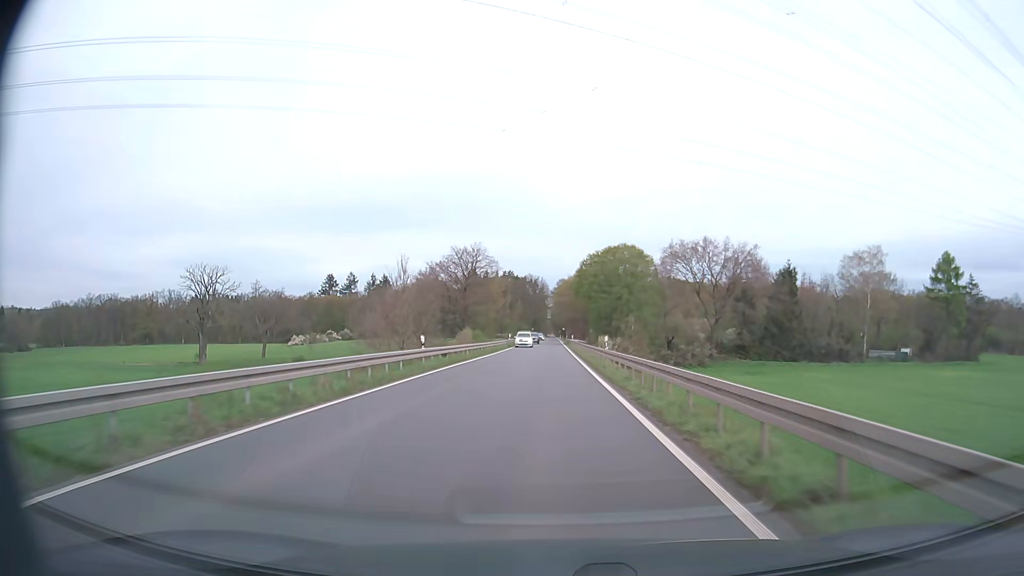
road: secondary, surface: asphalt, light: Day
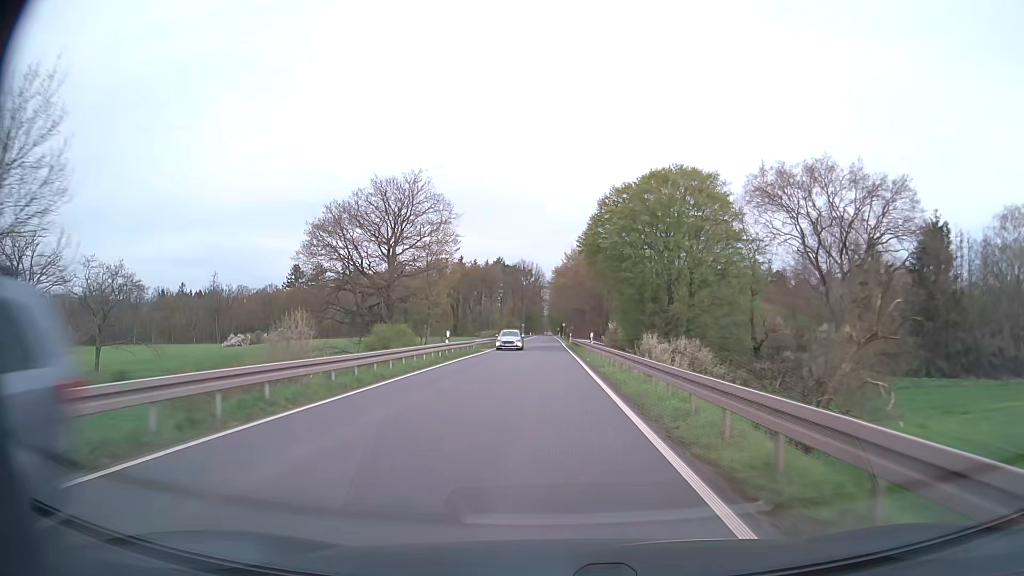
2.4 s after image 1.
(+0.1, +45.0) m; 0°
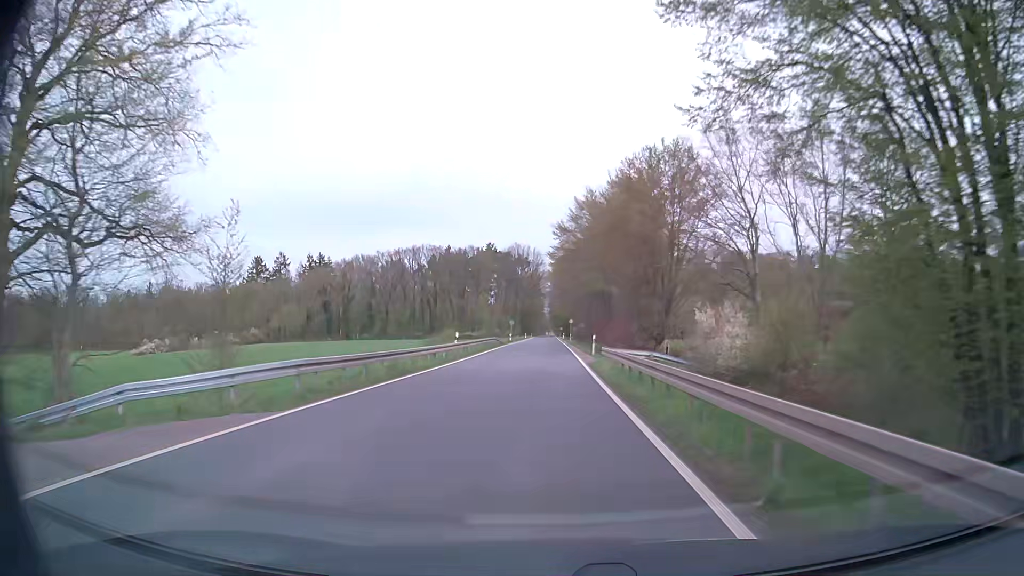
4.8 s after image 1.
(-0.2, +44.2) m; 0°
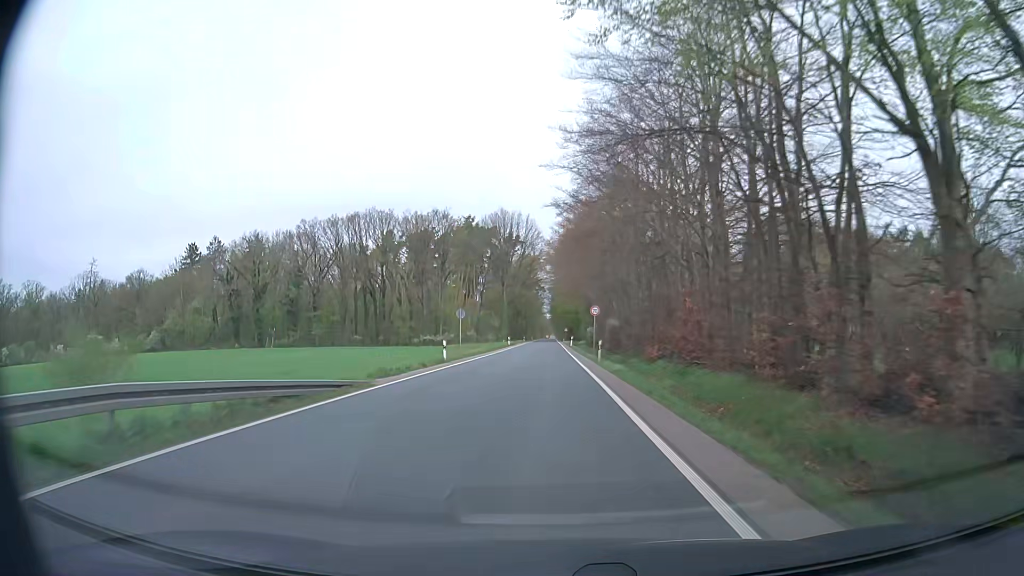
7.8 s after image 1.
(0.0, +54.0) m; 0°
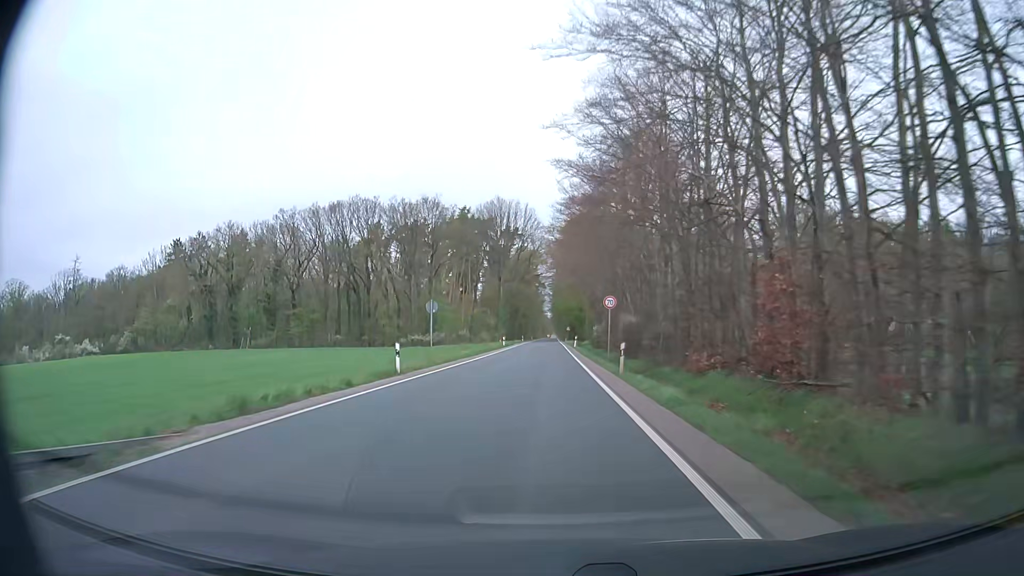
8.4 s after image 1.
(0.0, +10.6) m; 0°
(0, +10) (0, +20) (0, +30) (0, +40) (0, +50) (0, +60) (0, +70) (0, +80) (0, +90) (0, +100) m
